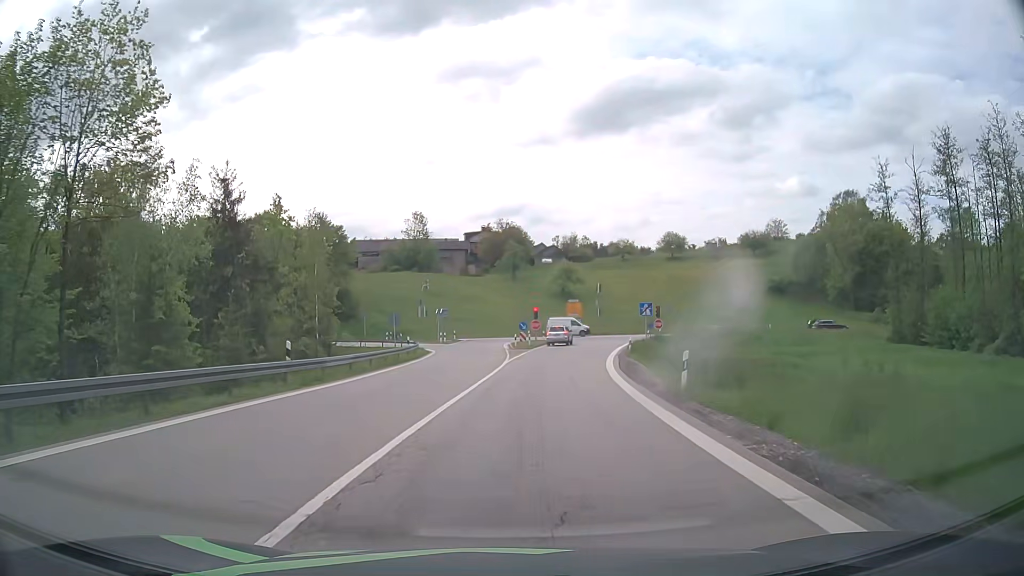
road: motorway_link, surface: asphalt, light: Day
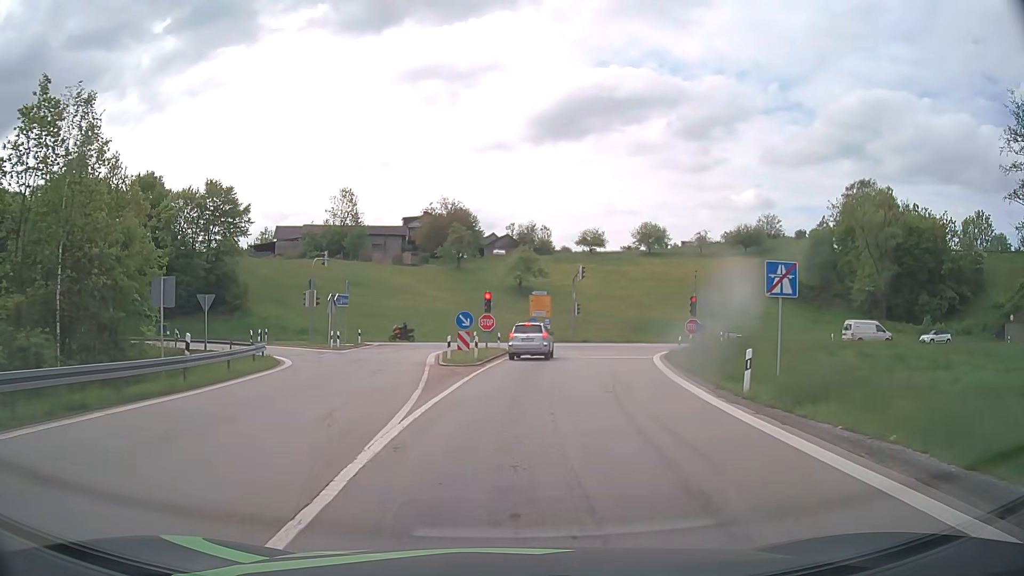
(+0.7, +25.7) m; +4°
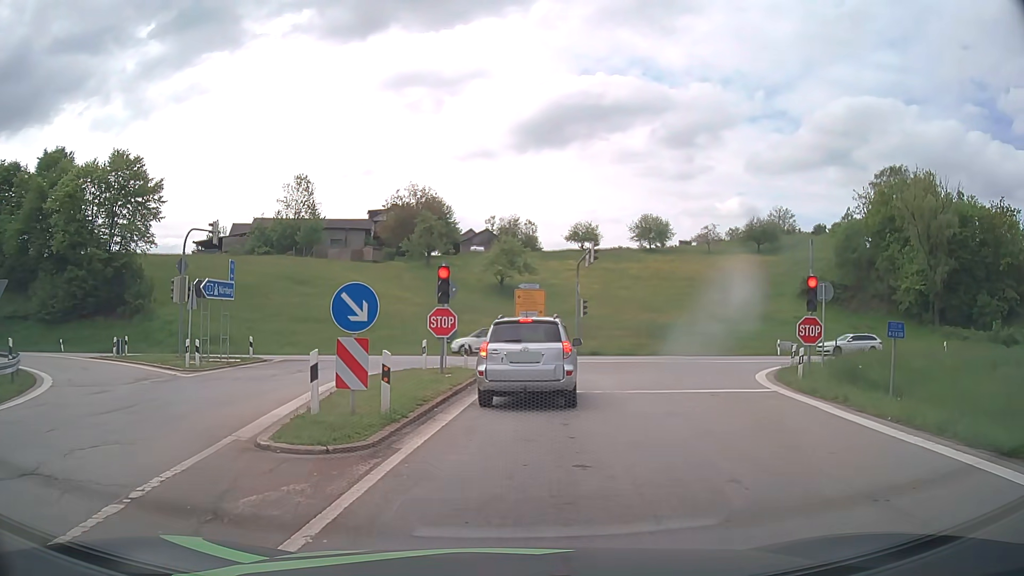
(+0.3, +16.7) m; +2°
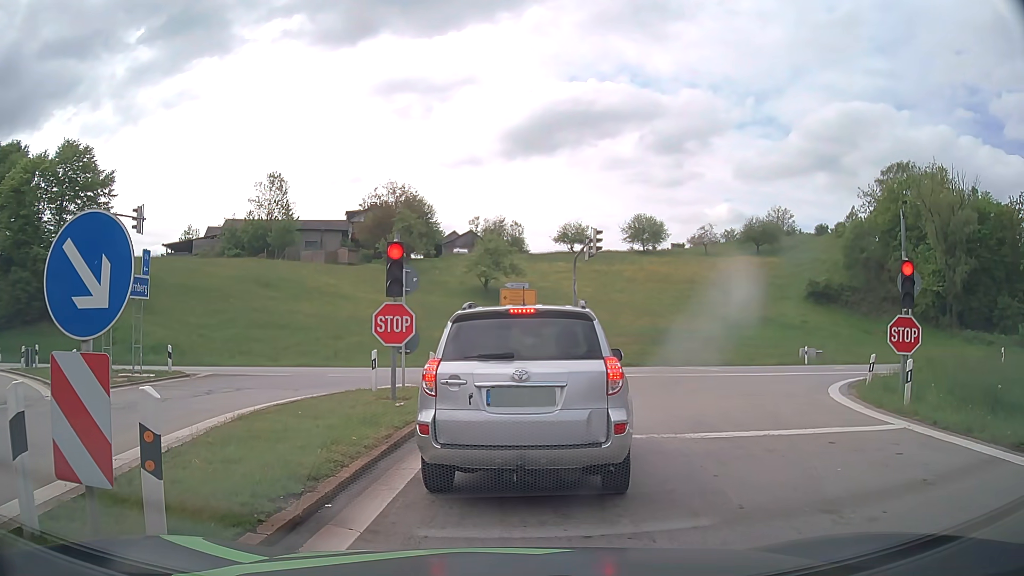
(0.0, +6.0) m; 0°
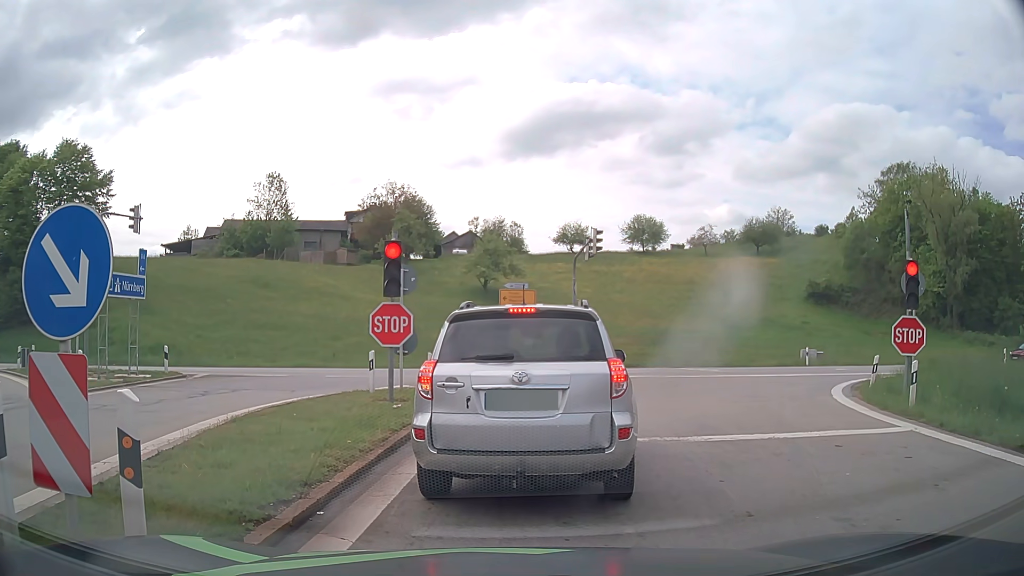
(0.0, +0.2) m; 0°
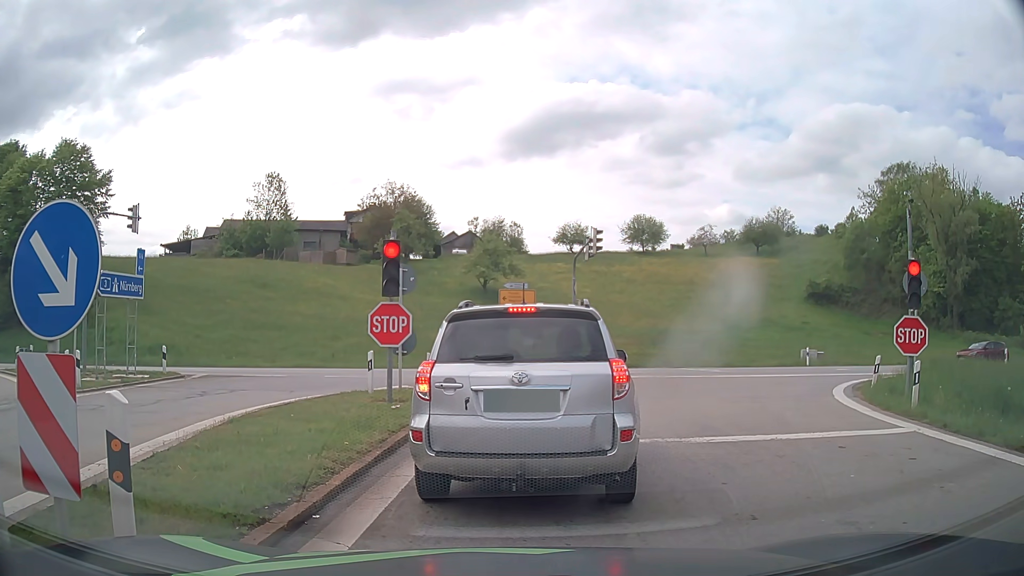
(0.0, +0.1) m; 0°
